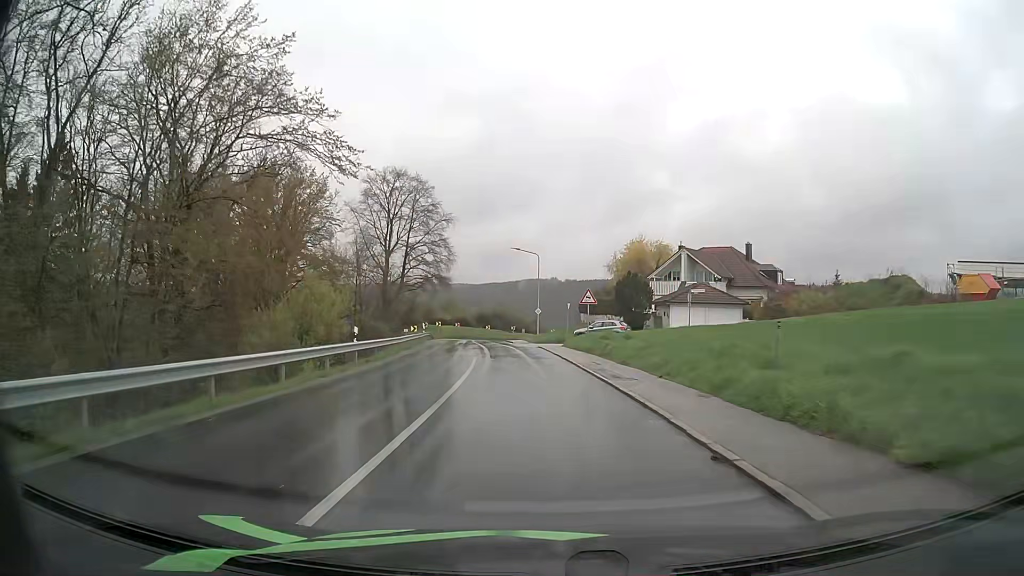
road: tertiary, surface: asphalt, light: Day
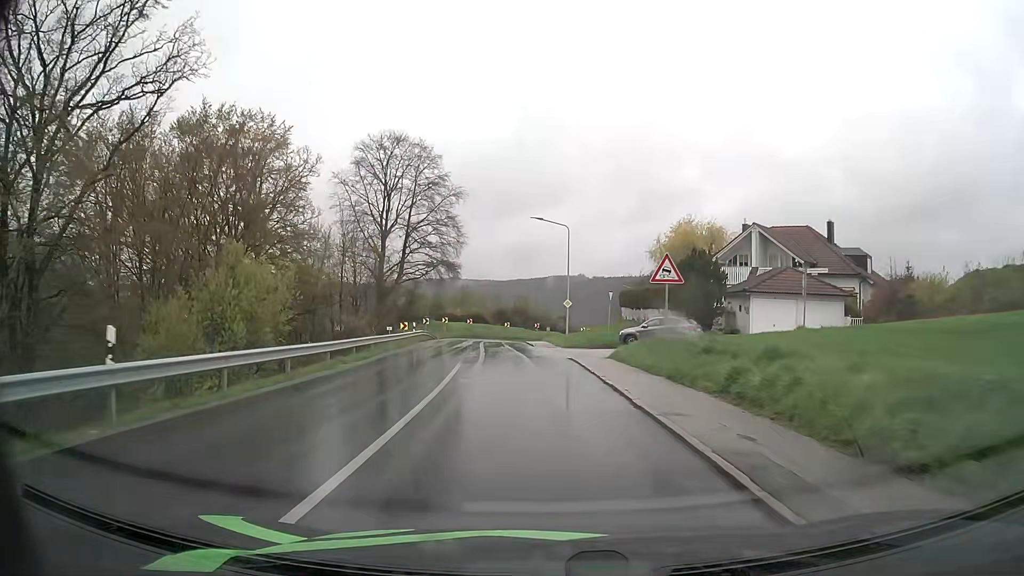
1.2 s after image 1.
(-0.3, +15.2) m; -2°
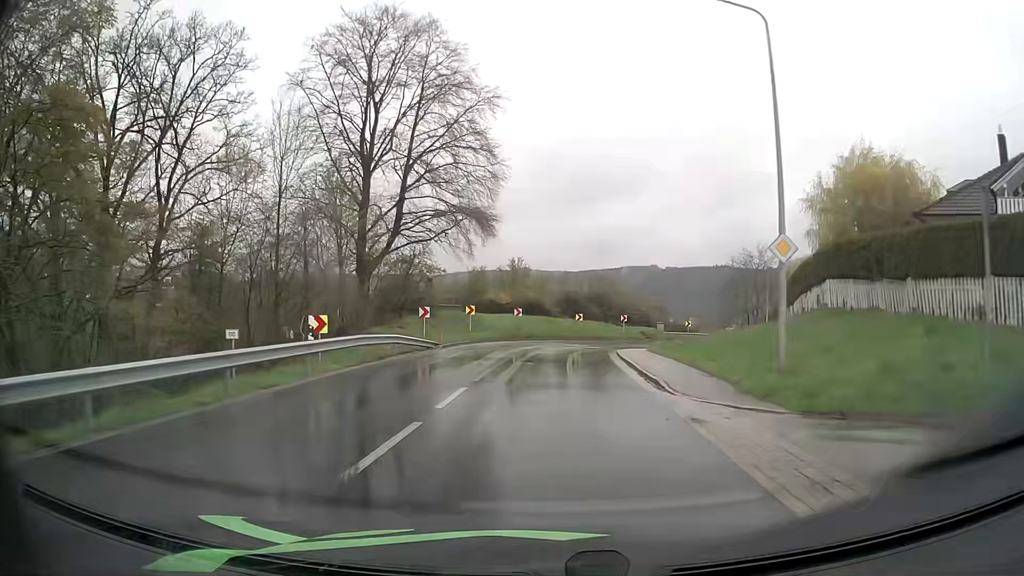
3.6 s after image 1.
(-1.6, +29.7) m; -6°
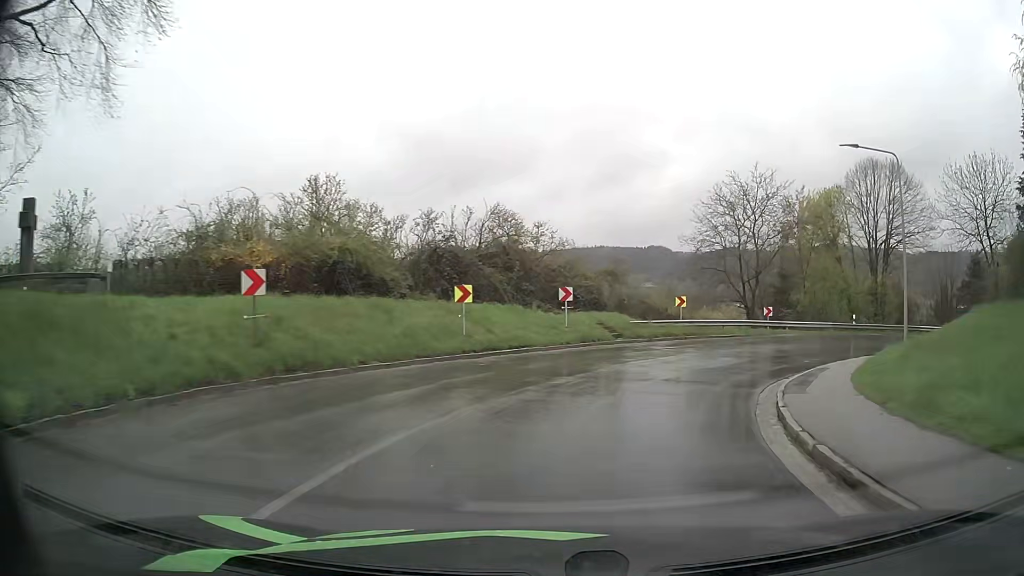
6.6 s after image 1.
(+0.8, +34.0) m; +10°
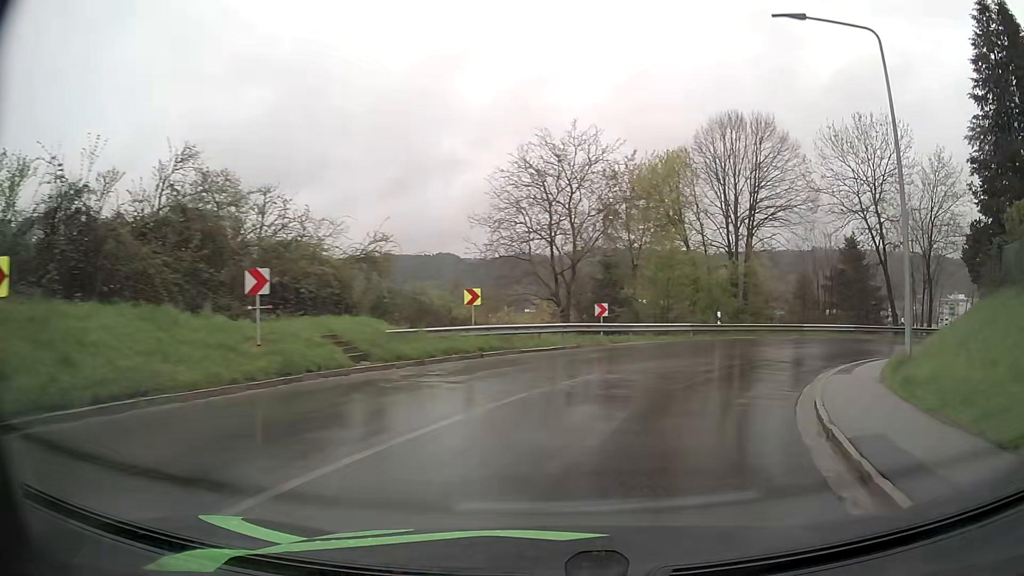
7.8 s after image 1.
(+1.7, +12.3) m; +17°
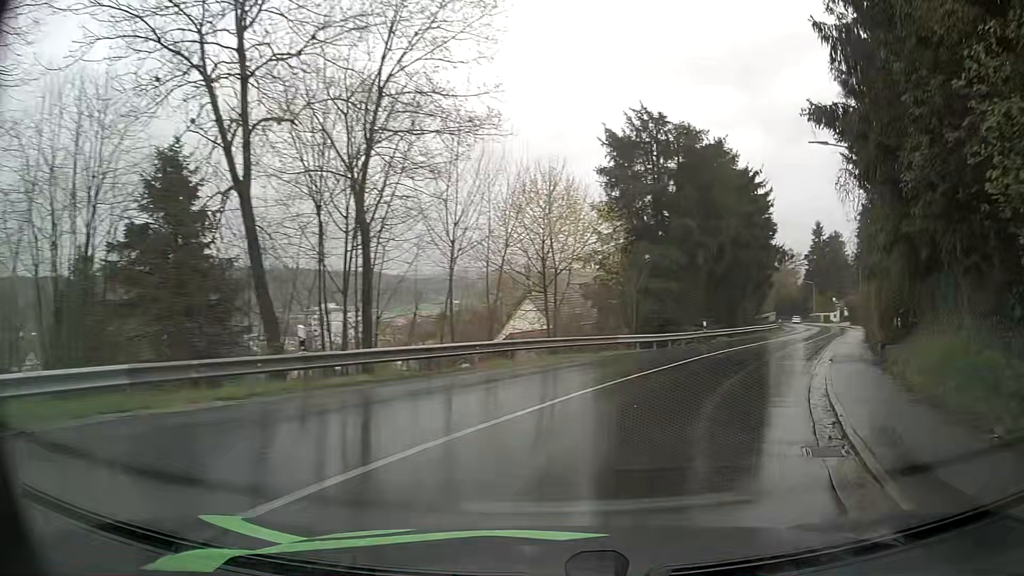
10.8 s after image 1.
(+12.6, +25.7) m; +55°
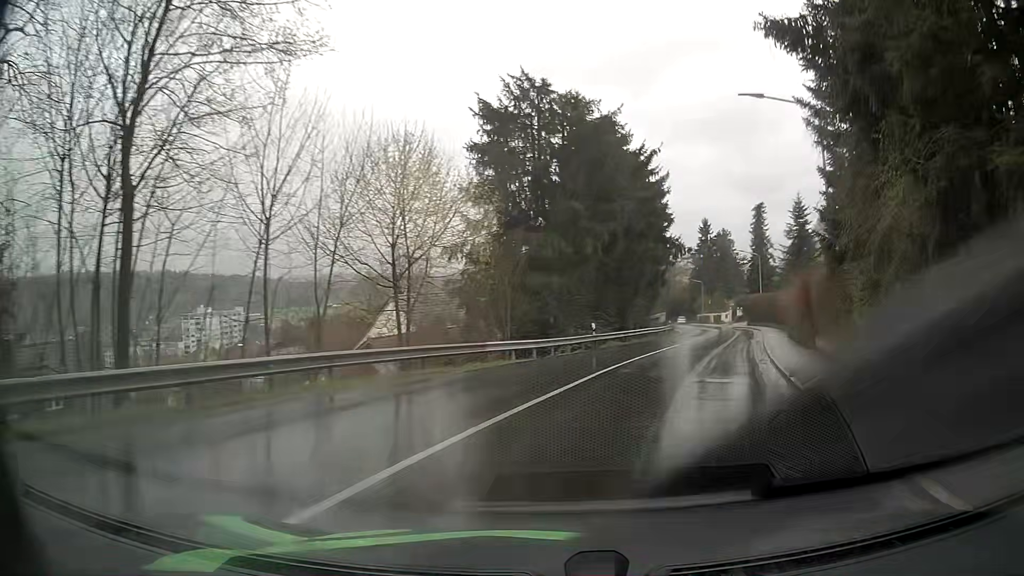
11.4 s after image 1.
(+0.6, +6.1) m; +11°
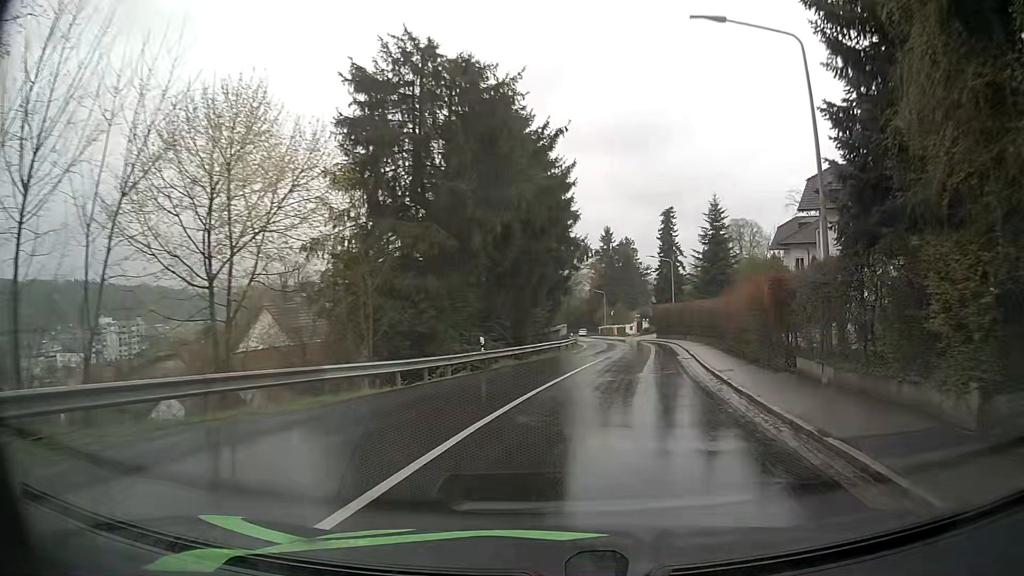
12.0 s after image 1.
(+0.4, +6.5) m; +8°
(+1, +10) (+3, +20) (+5, +30) (+6, +39) (+8, +49) (+9, +59) (+10, +69) (+10, +79) (+9, +89) (+9, +99) m
